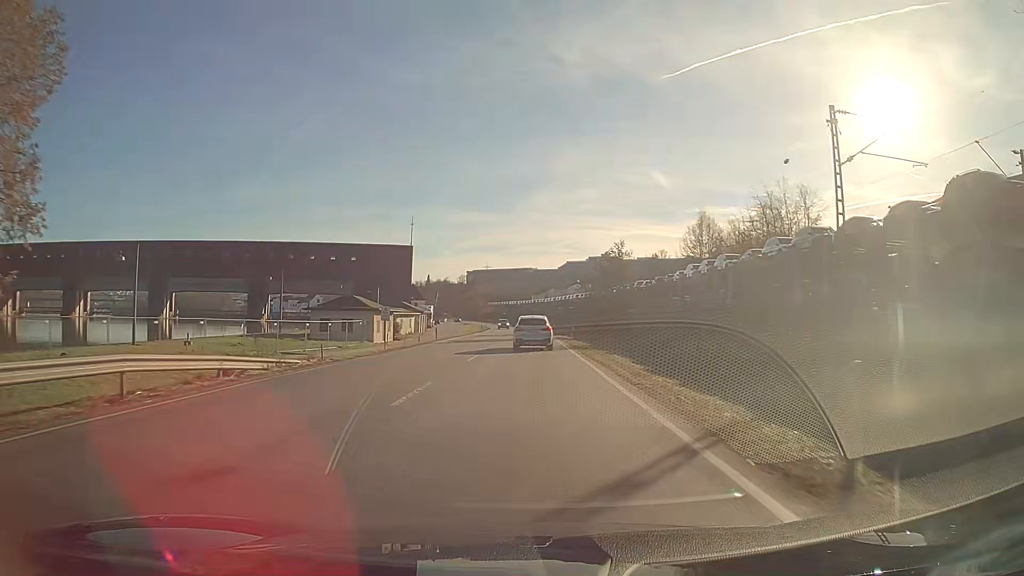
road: primary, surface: asphalt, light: Day
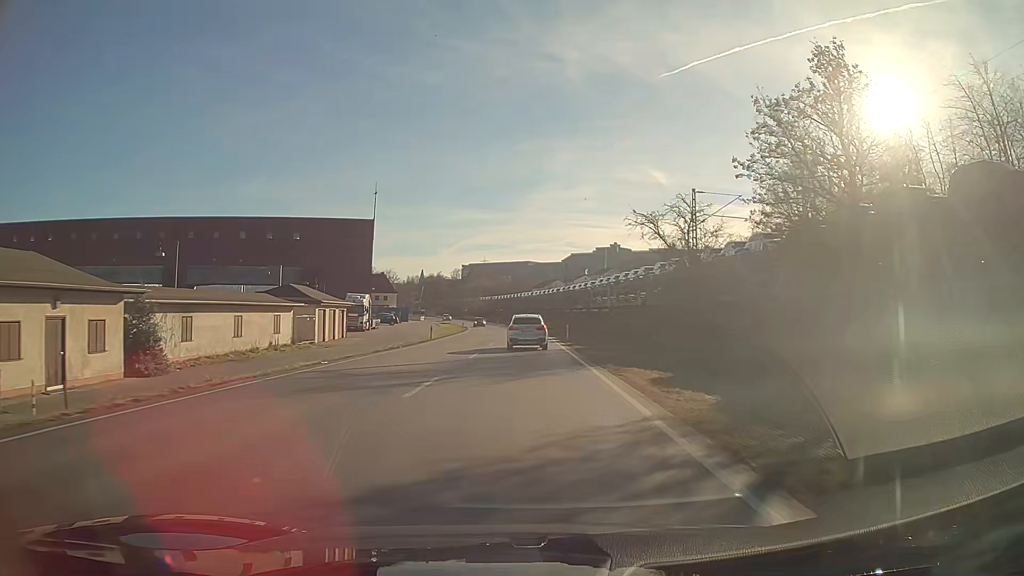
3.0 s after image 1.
(-0.1, +47.0) m; 0°
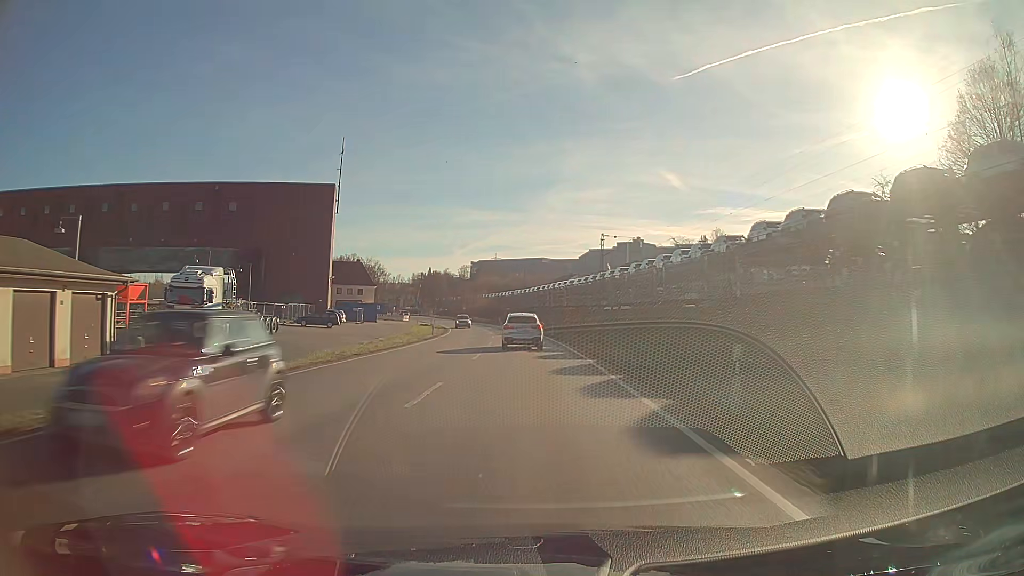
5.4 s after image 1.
(-0.3, +37.7) m; -1°
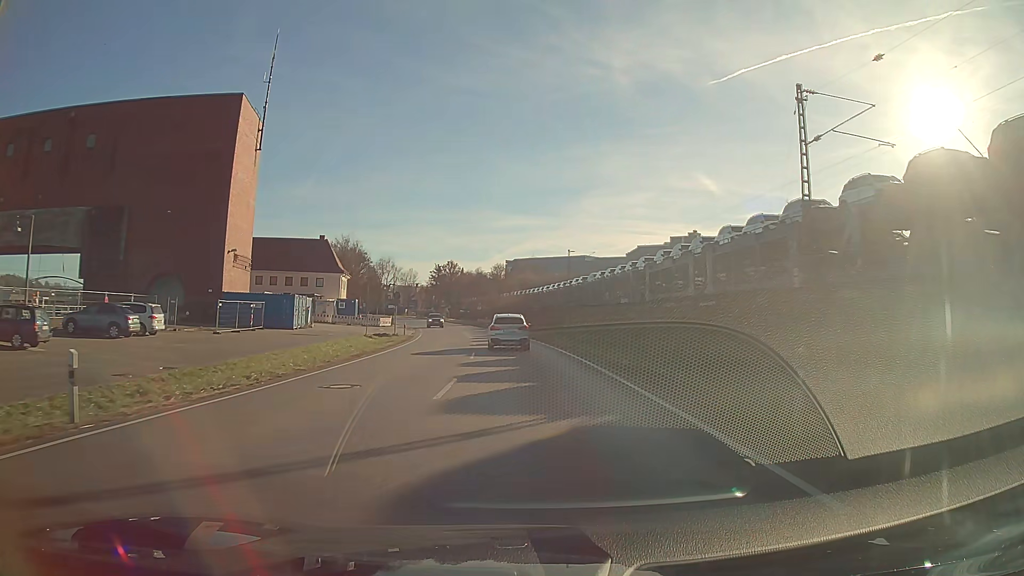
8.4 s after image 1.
(-1.3, +46.8) m; -4°
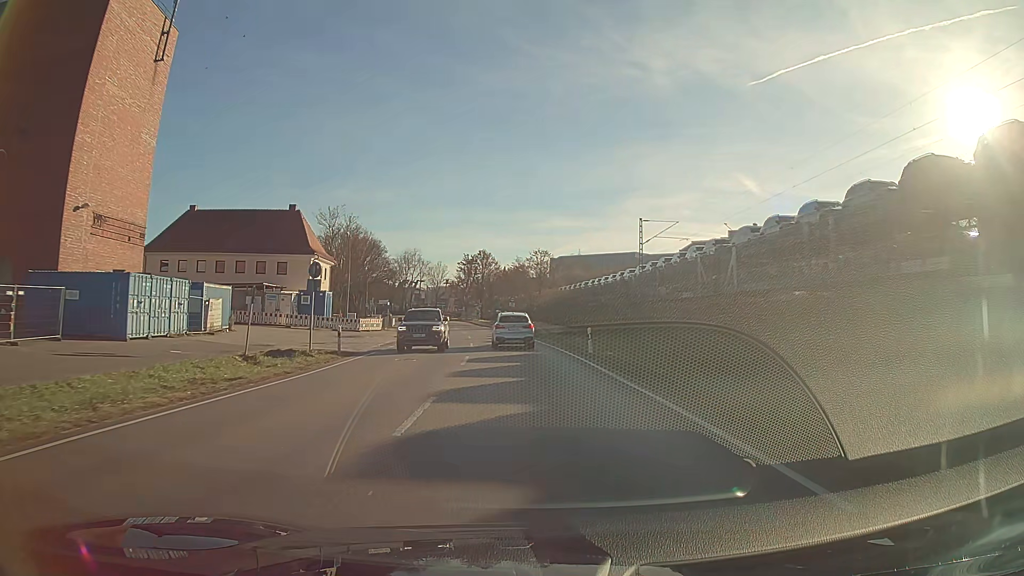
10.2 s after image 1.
(-0.9, +27.9) m; -4°
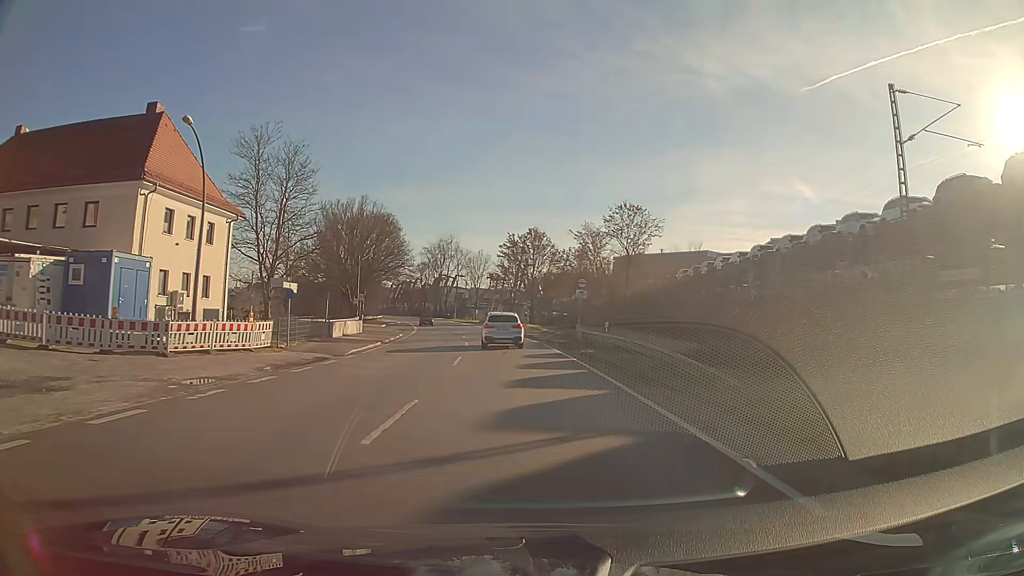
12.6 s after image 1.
(-1.6, +36.8) m; -5°
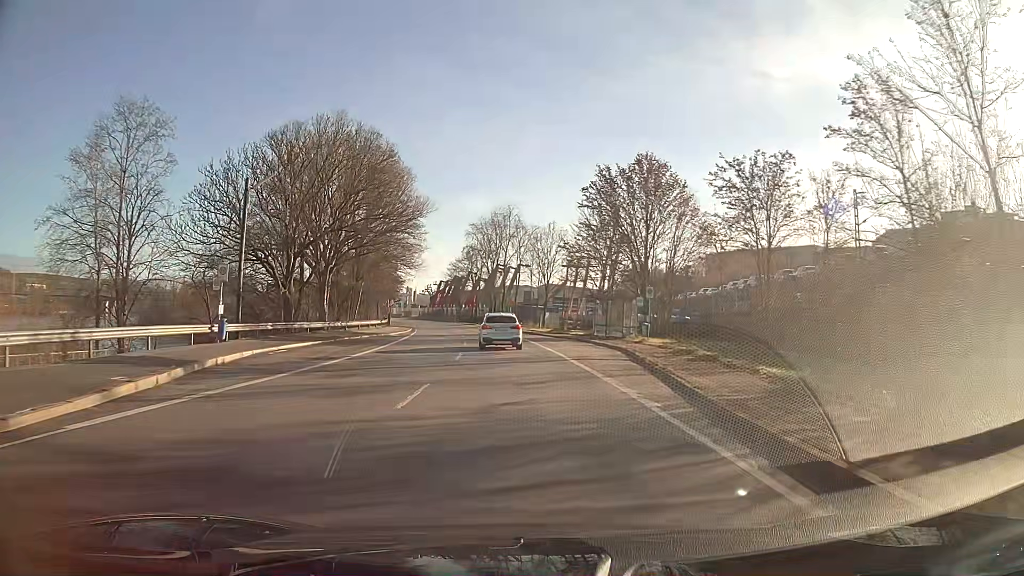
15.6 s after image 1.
(-2.5, +45.3) m; -6°
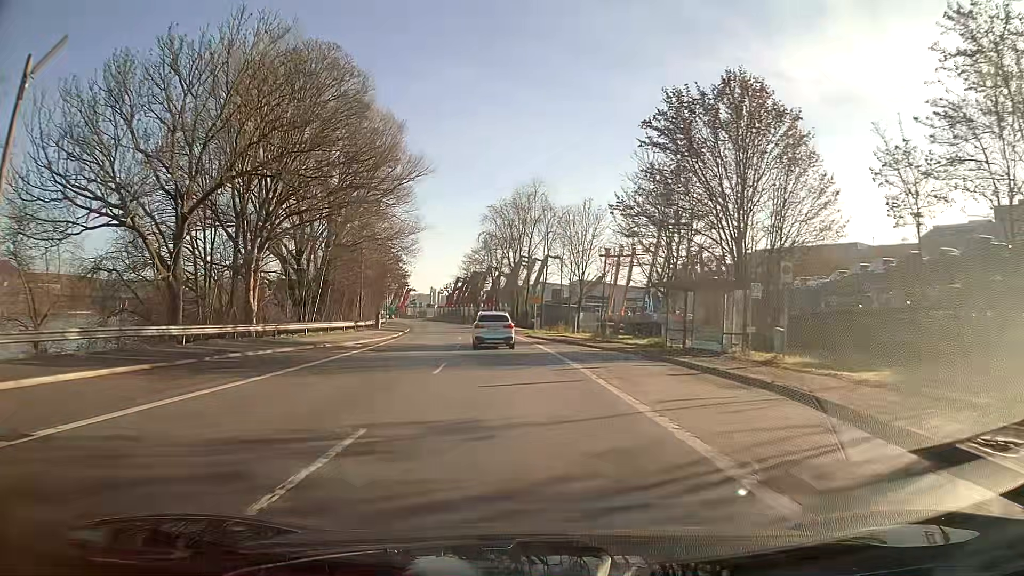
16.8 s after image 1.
(-0.4, +18.0) m; -3°
